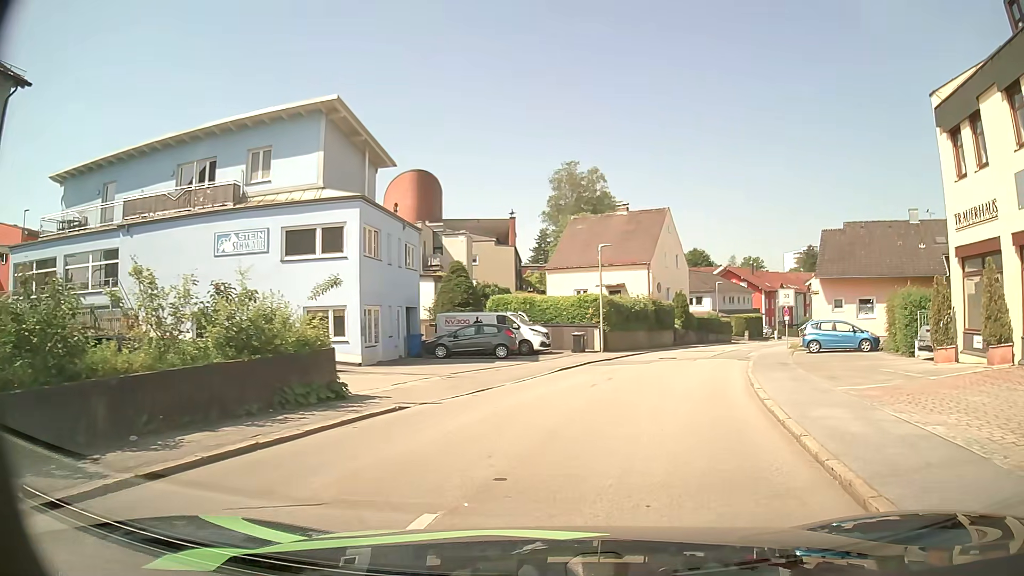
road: residential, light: Day
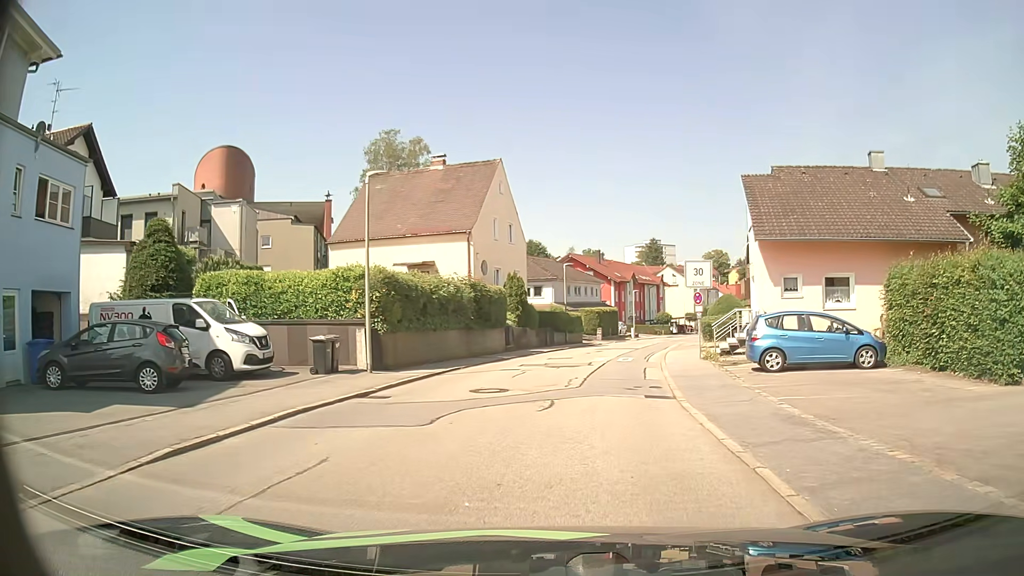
(+2.4, +15.2) m; +13°
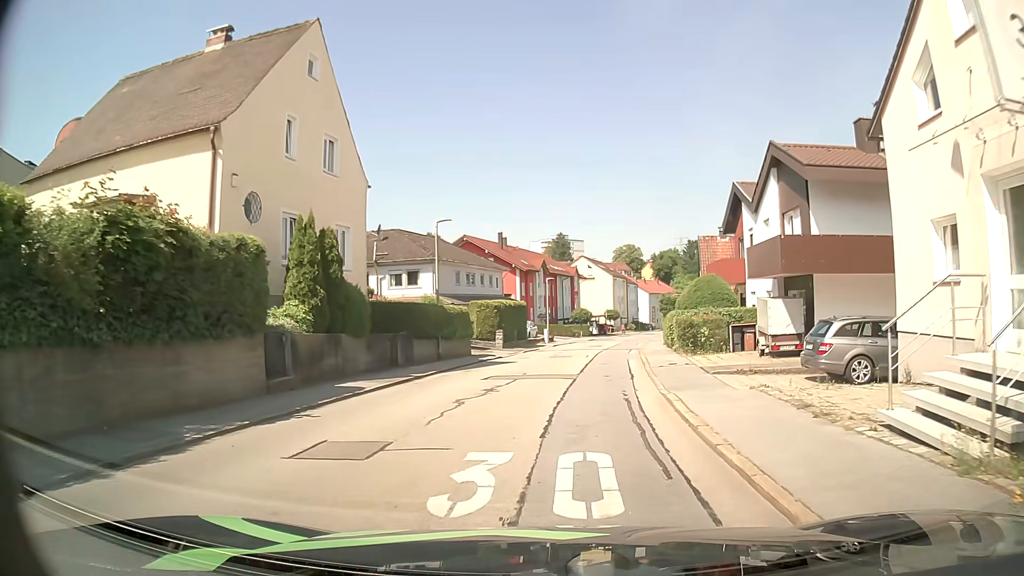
(+1.4, +19.2) m; +8°
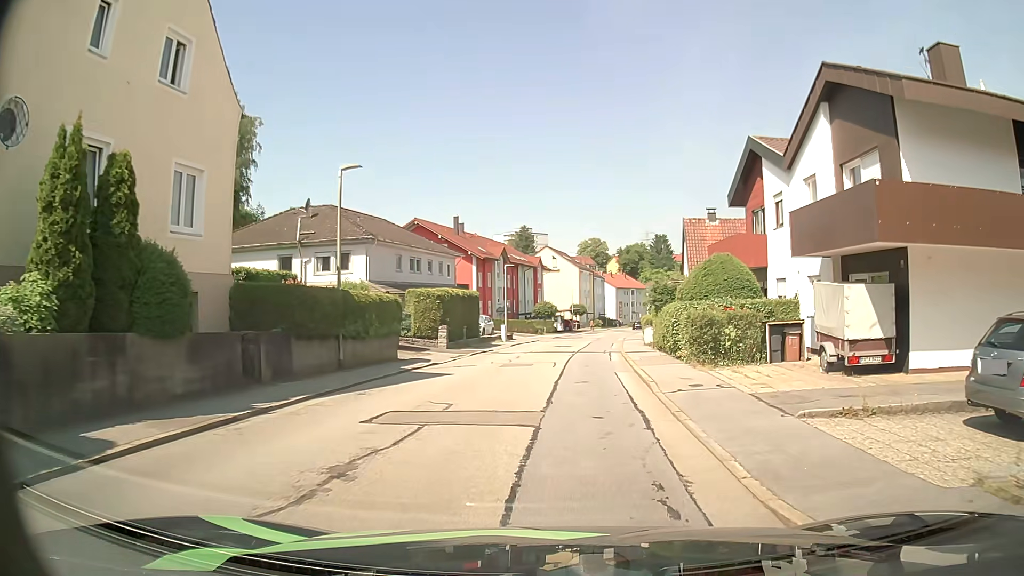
(+0.2, +8.1) m; +3°
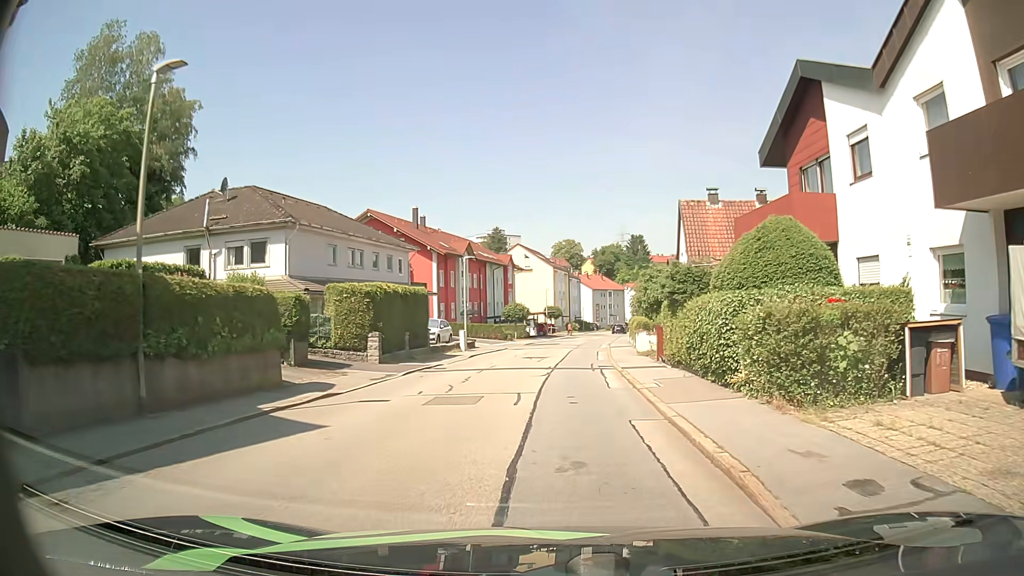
(+0.2, +8.2) m; +2°
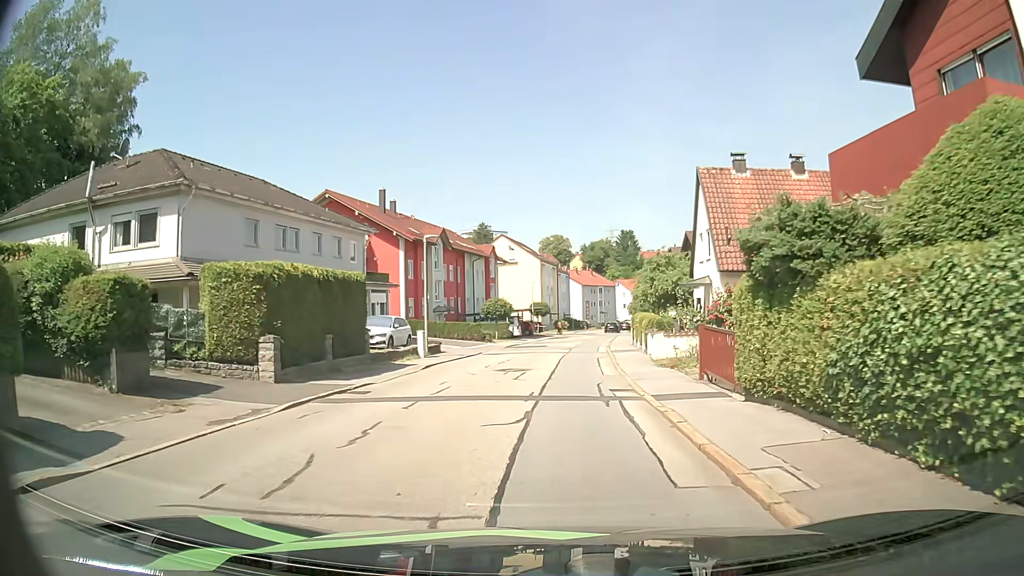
(+0.1, +8.3) m; +1°
(0, +10) (0, +20) (+1, +30) (+2, +40) (+3, +50) (+3, +60) (+4, +70) (+5, +80) (+5, +90) (+6, +100) m
